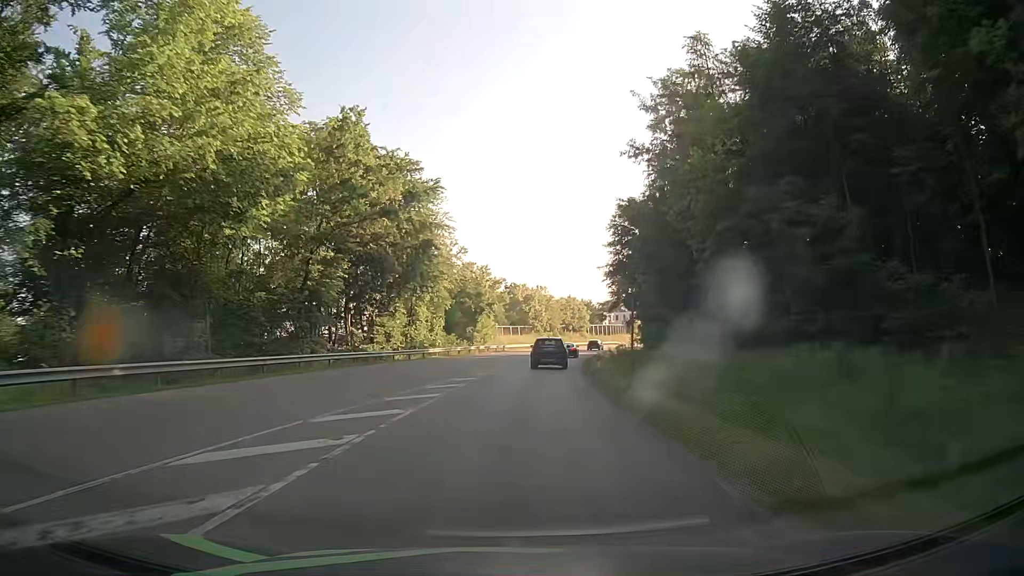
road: secondary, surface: asphalt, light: Day
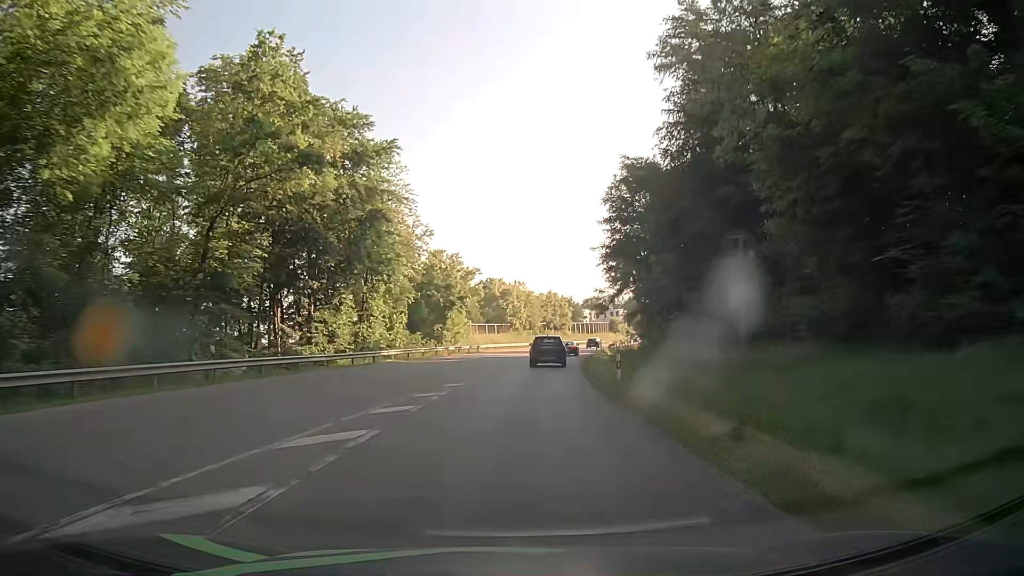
(+0.3, +11.7) m; +2°
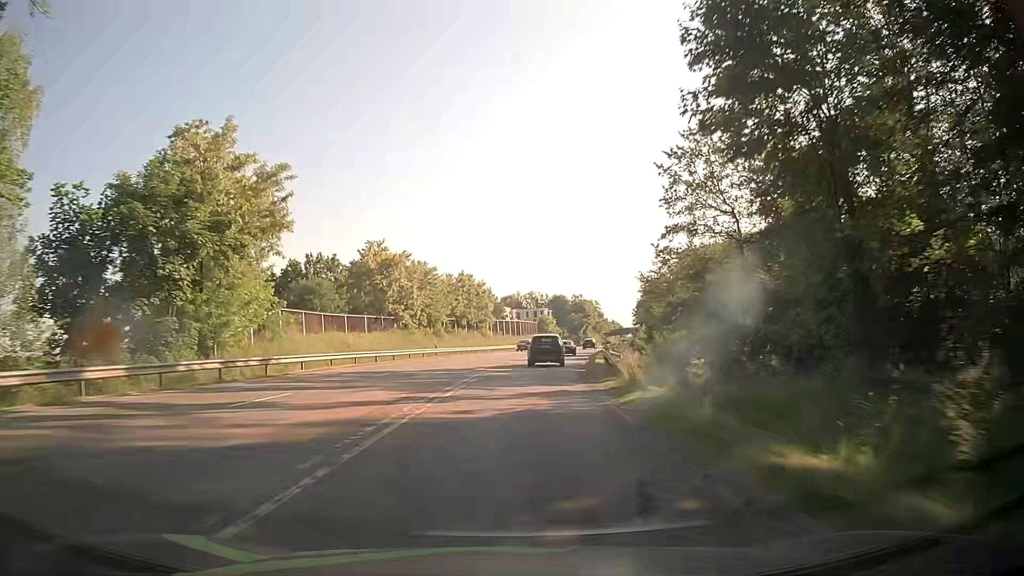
(+3.1, +46.4) m; +7°
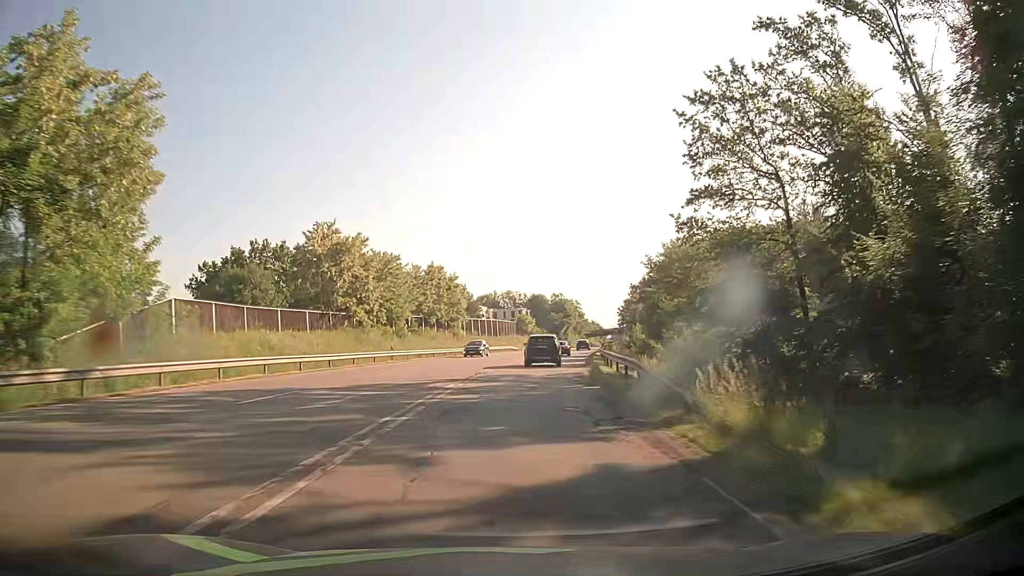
(+0.2, +11.6) m; +2°
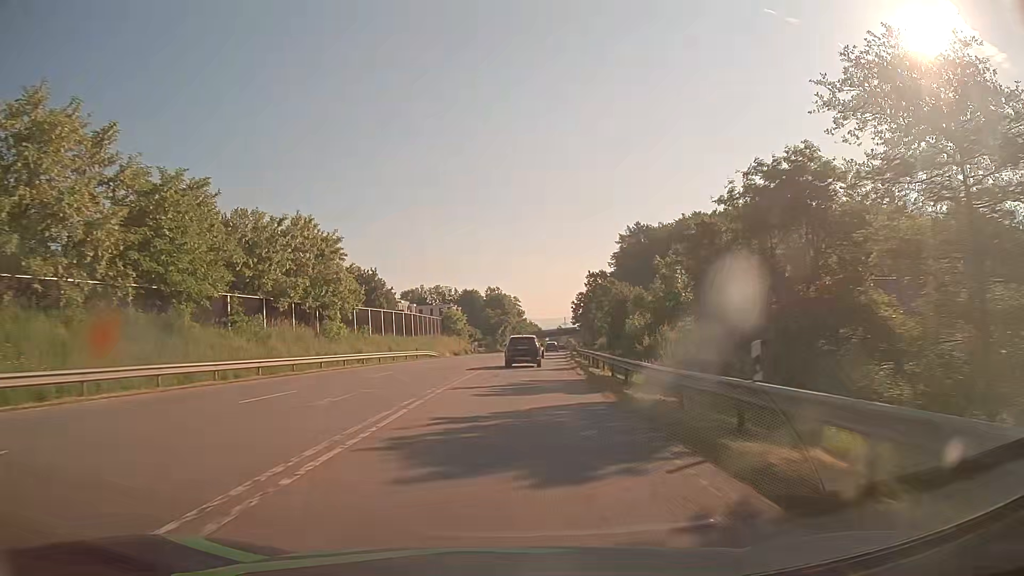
(+1.8, +34.6) m; +6°
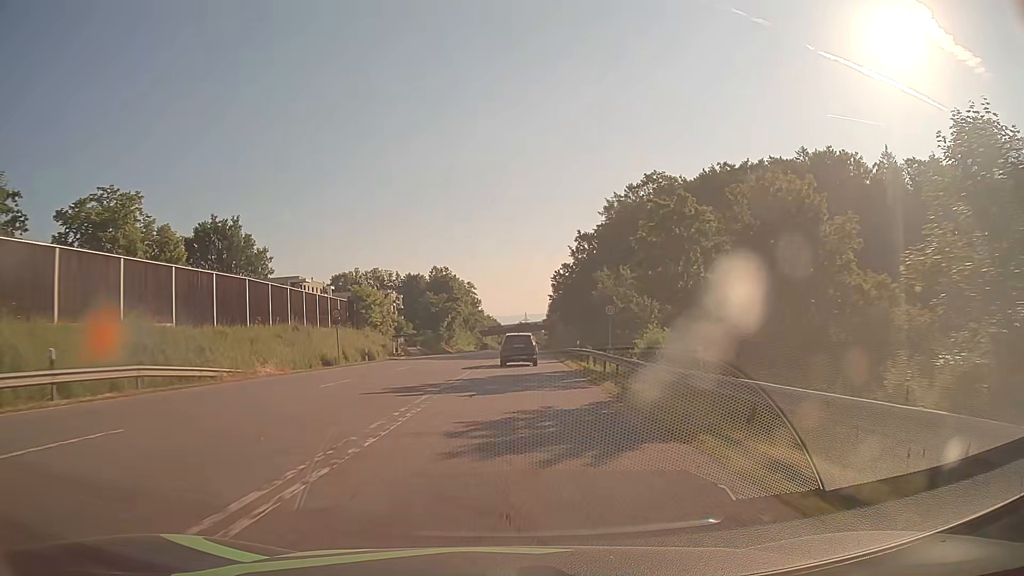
(+1.8, +44.9) m; +4°
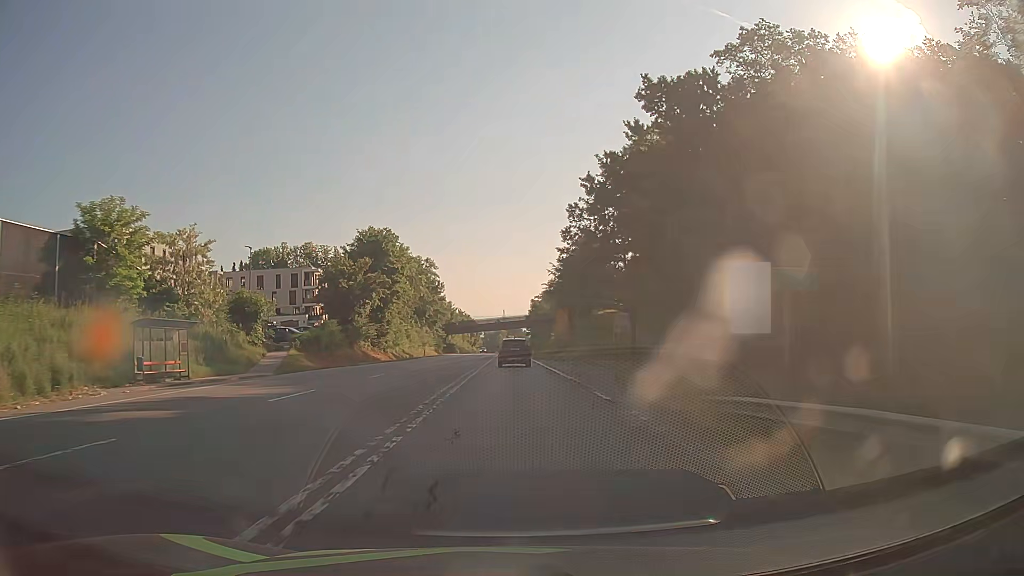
(+0.9, +50.3) m; +2°
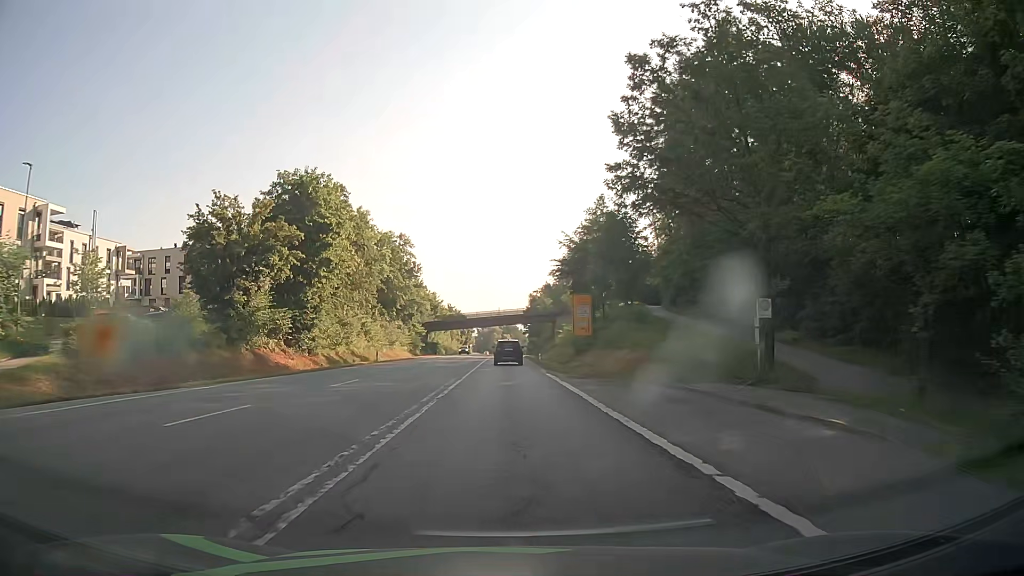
(+0.1, +28.0) m; 0°
(0, +10) (0, +20) (0, +30) (0, +40) (0, +50) (0, +60) (0, +70) (0, +80) (0, +90) (0, +100) m
